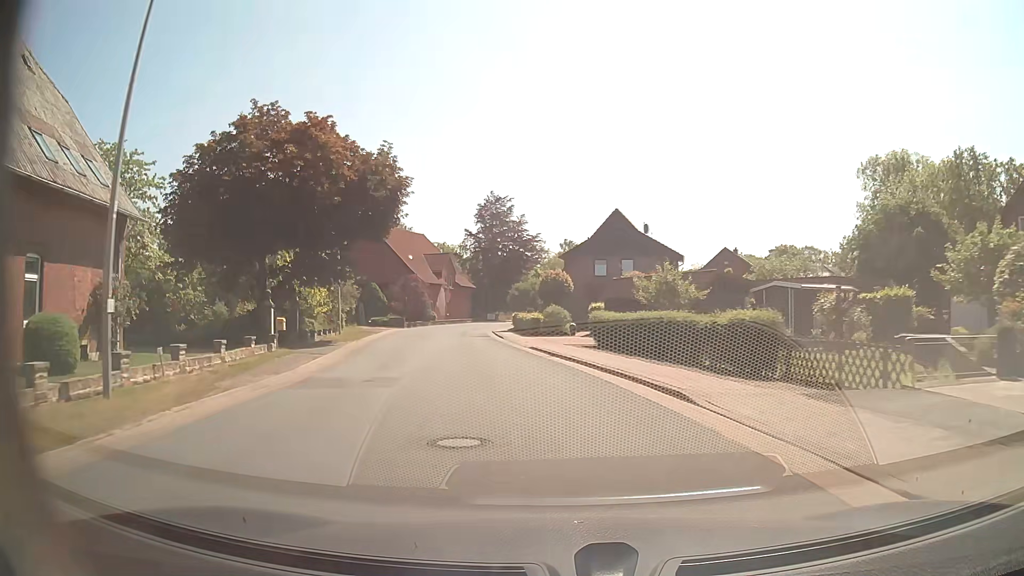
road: secondary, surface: asphalt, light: Day
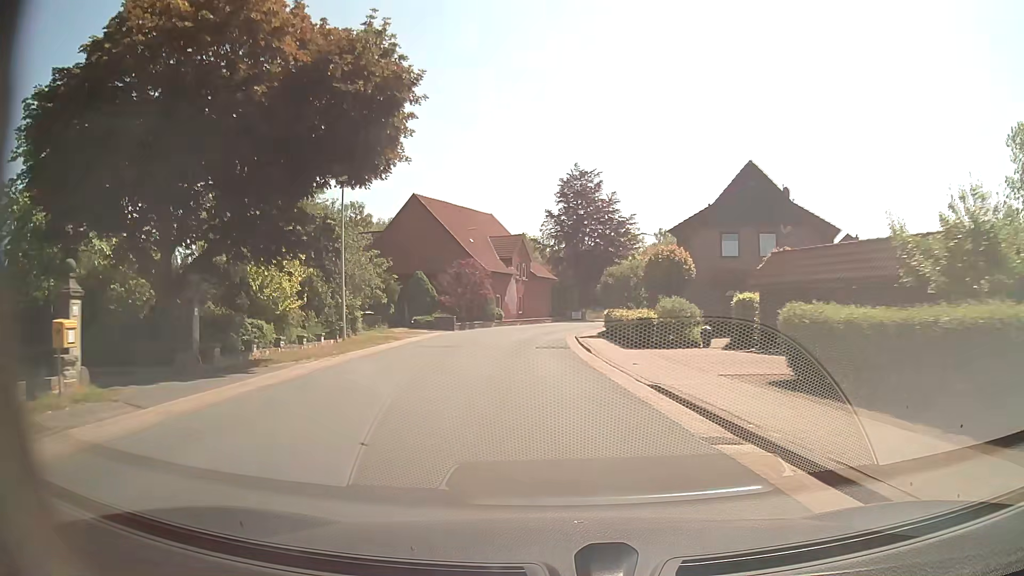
(-1.0, +15.7) m; -7°
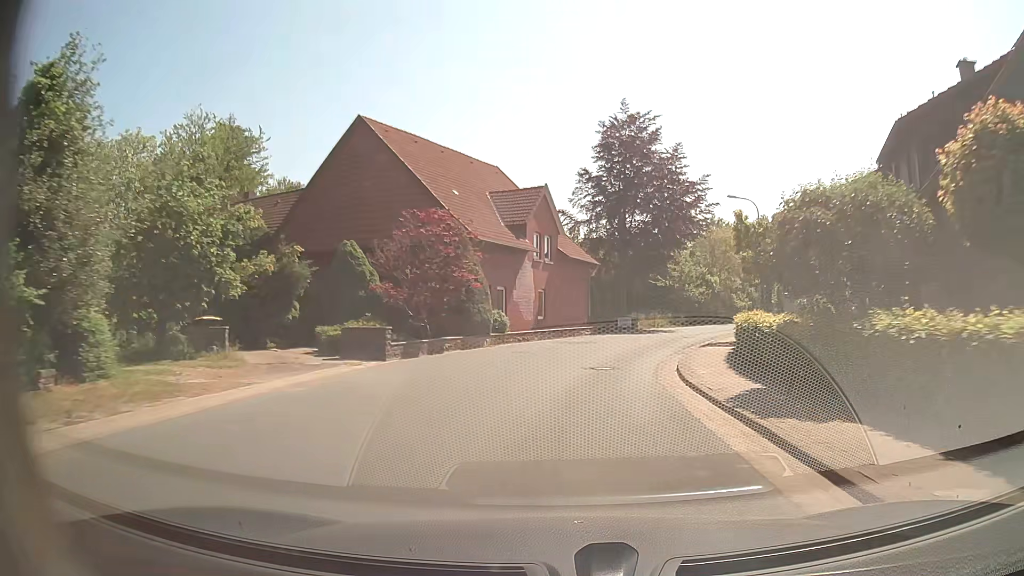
(-1.2, +23.7) m; -2°
(0, +10) (+1, +20) (+4, +30) (+7, +39) (+11, +48) (+16, +57) (+21, +66) (+27, +74) (+33, +82) (+39, +89) m
